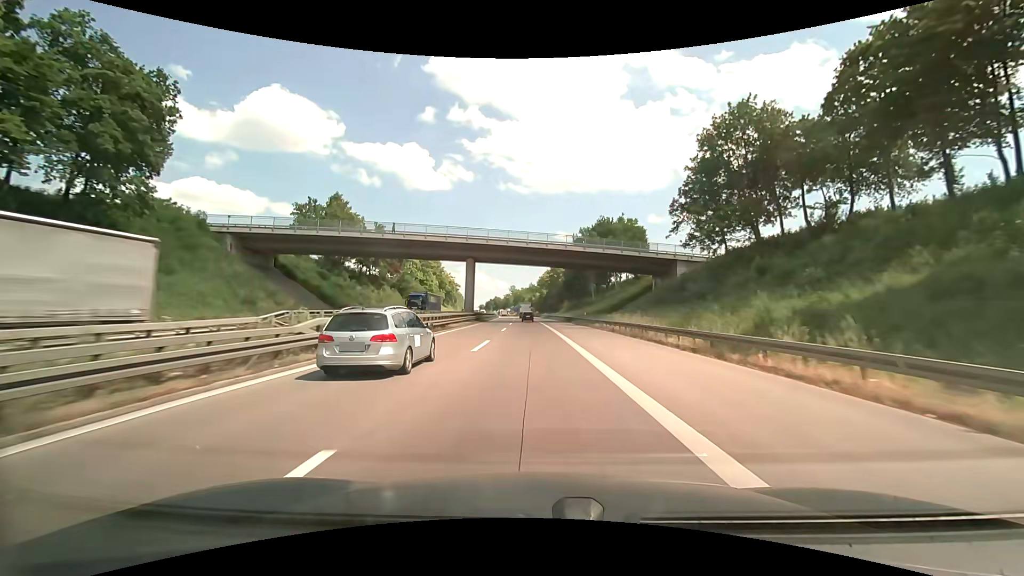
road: motorway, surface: asphalt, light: Day
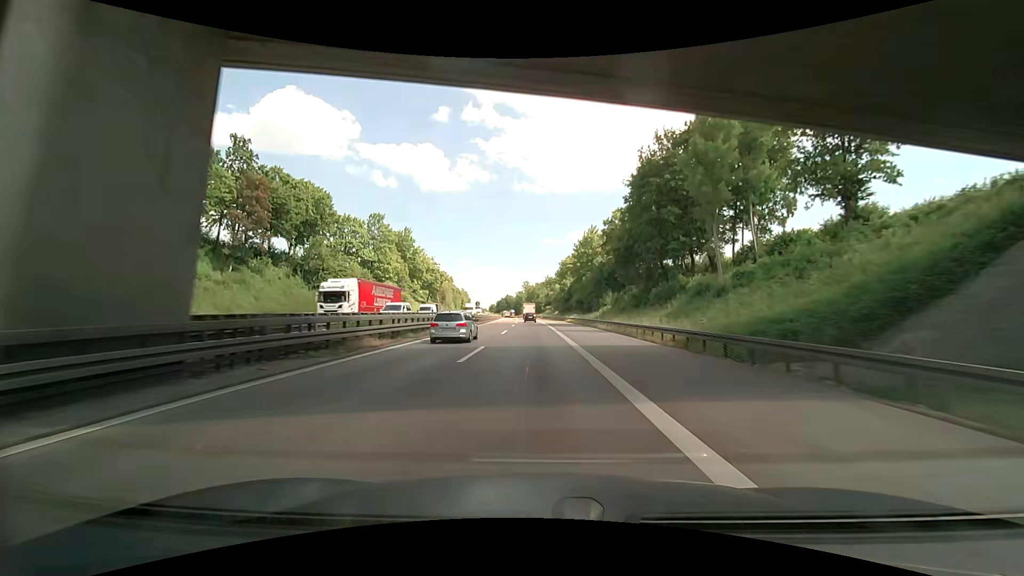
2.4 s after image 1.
(-1.0, +57.4) m; -2°
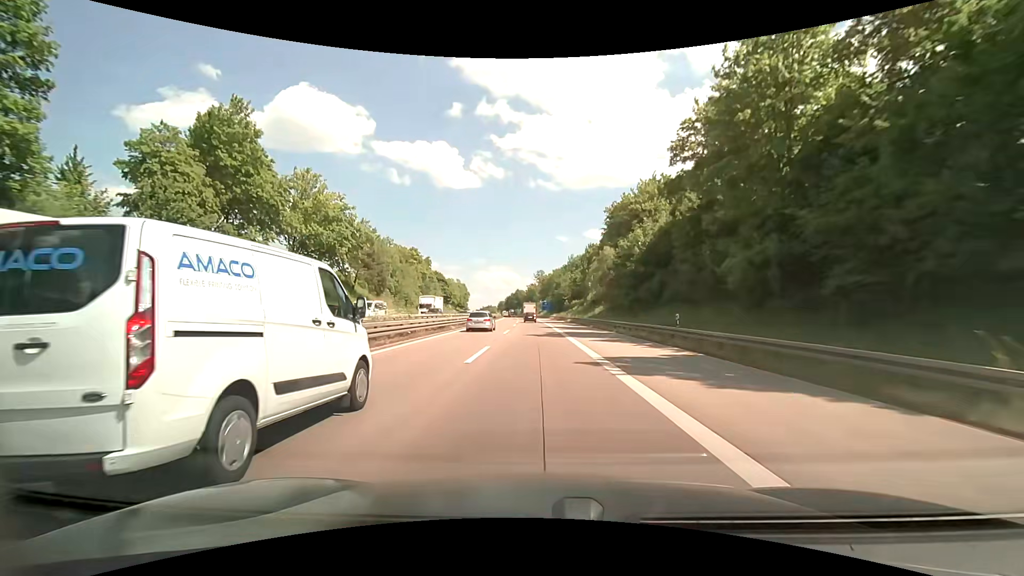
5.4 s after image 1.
(-0.7, +73.0) m; -1°
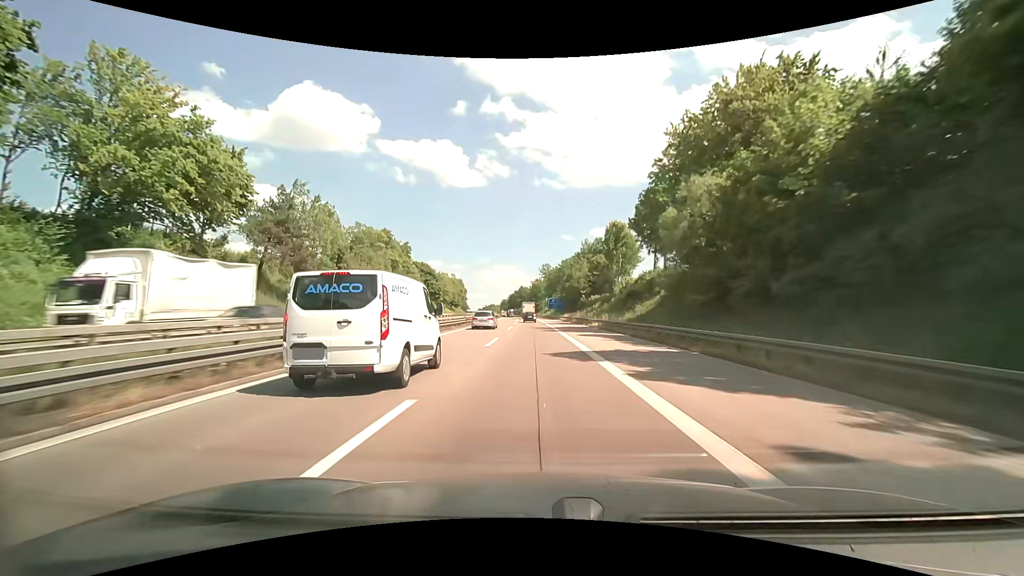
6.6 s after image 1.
(-0.1, +29.7) m; -1°
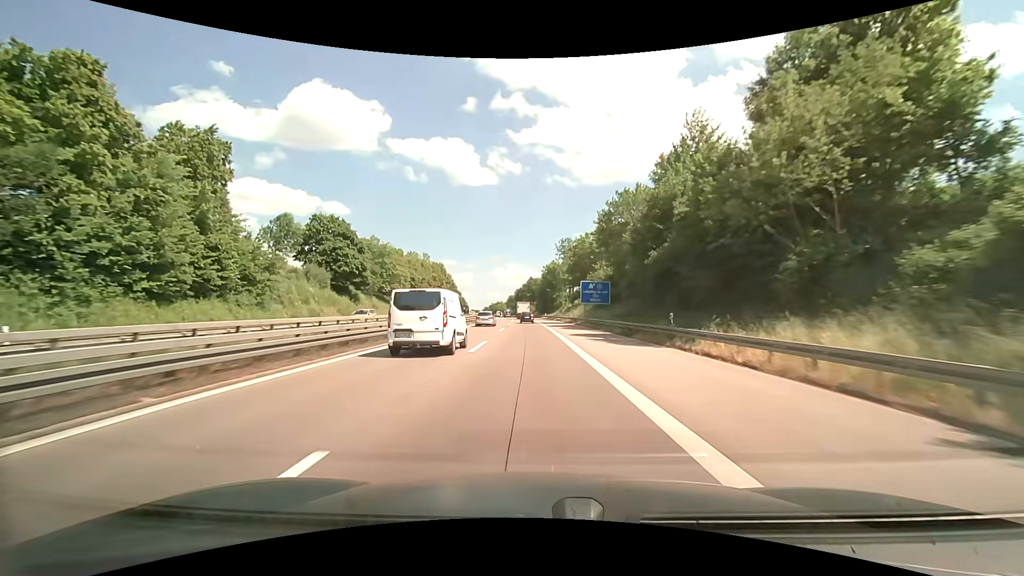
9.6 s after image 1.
(-0.9, +75.0) m; -1°
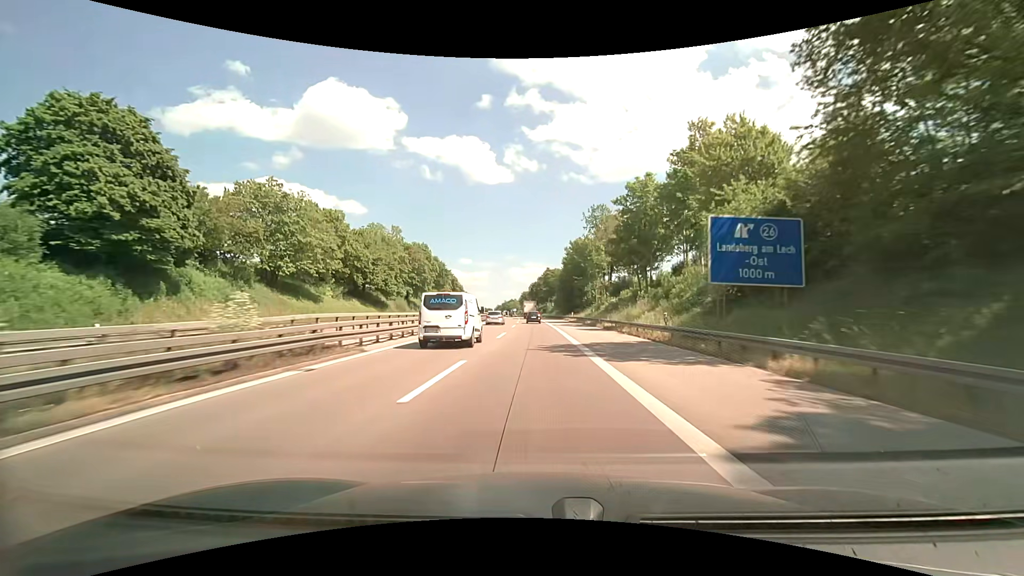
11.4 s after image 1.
(-0.7, +45.7) m; -2°
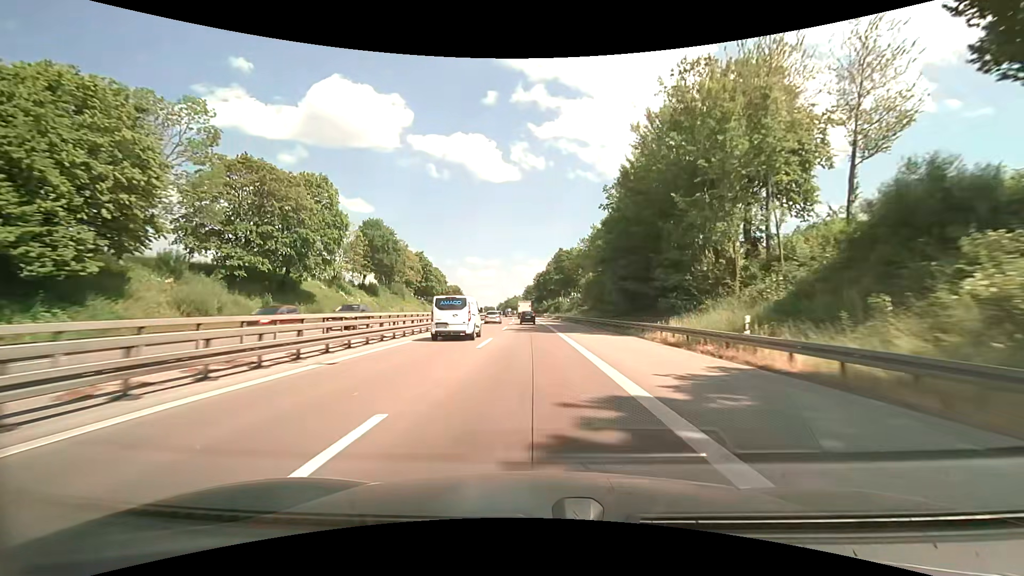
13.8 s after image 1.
(-0.5, +61.2) m; -1°
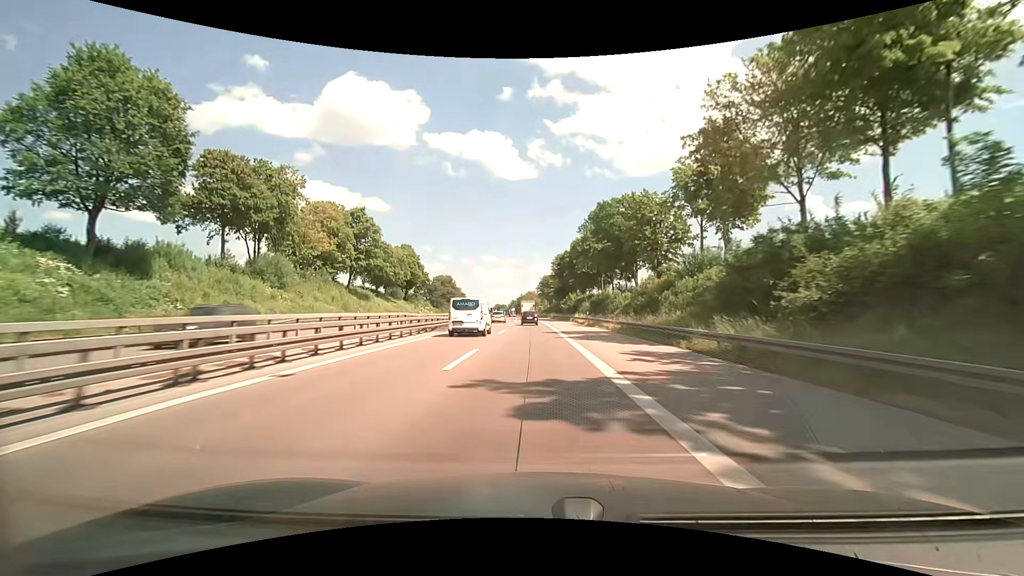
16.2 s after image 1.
(-1.0, +61.2) m; -2°
(0, +10) (0, +20) (0, +30) (0, +40) (0, +50) (-1, +60) (-1, +70) (-1, +80) (-1, +90) (-2, +100) m
